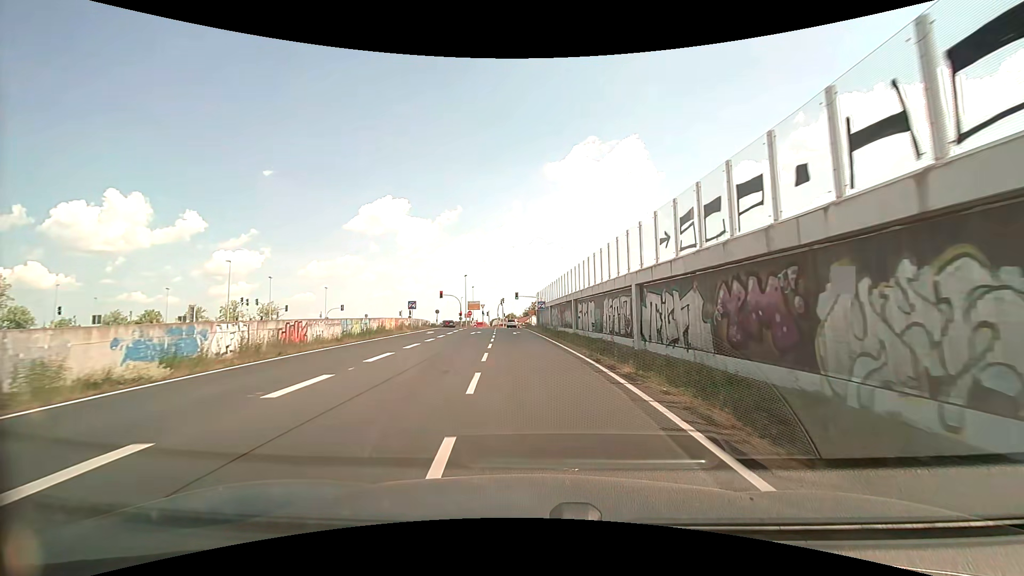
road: trunk_link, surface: asphalt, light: Day
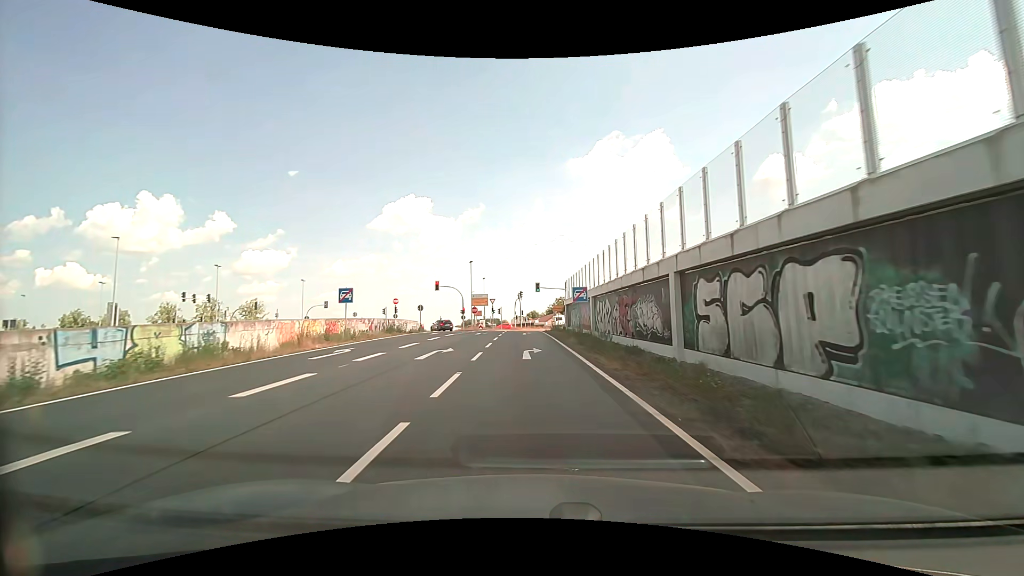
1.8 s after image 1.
(-0.5, +23.1) m; -3°
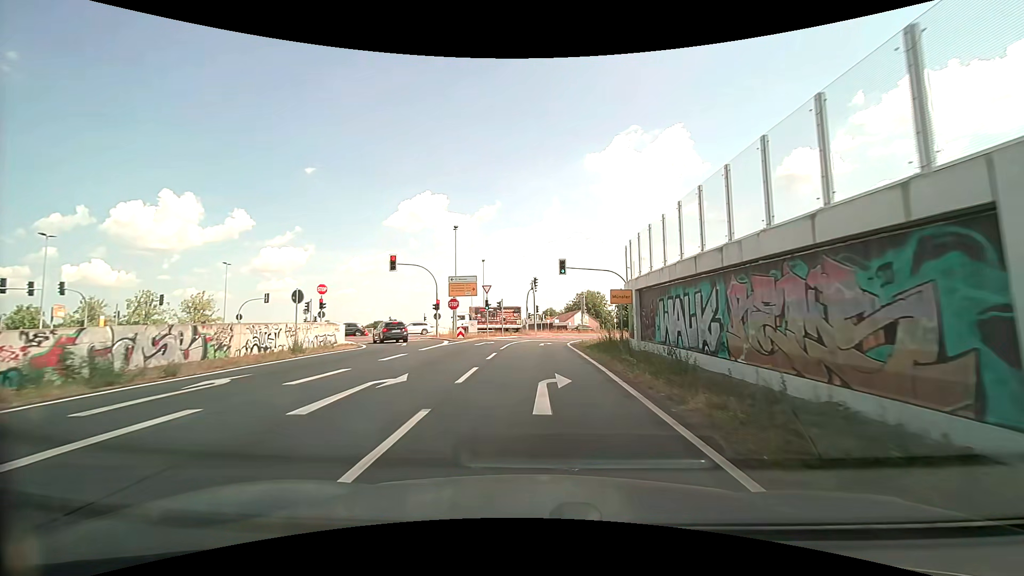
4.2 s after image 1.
(-0.7, +28.4) m; -2°
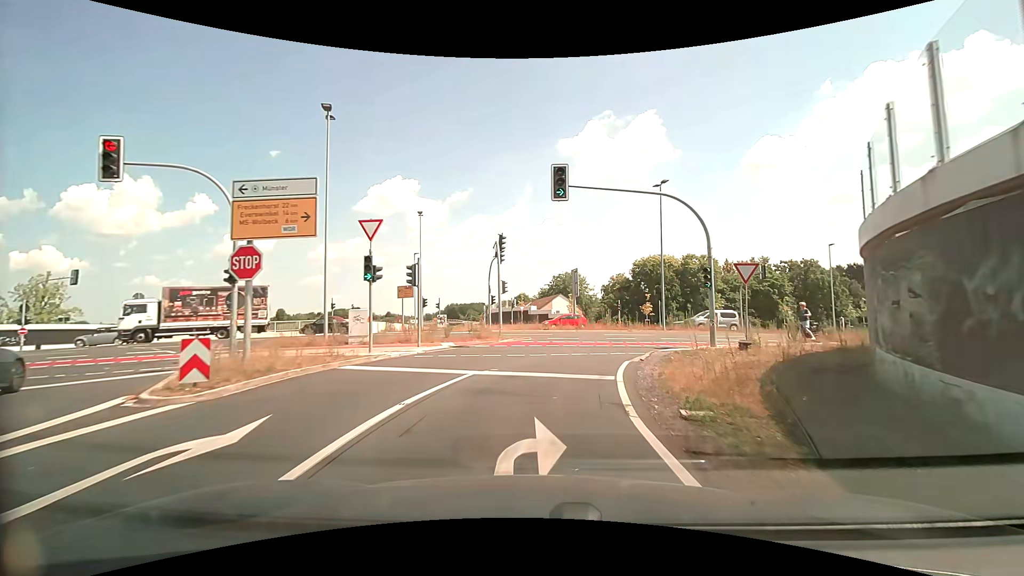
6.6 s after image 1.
(+0.4, +25.2) m; +3°
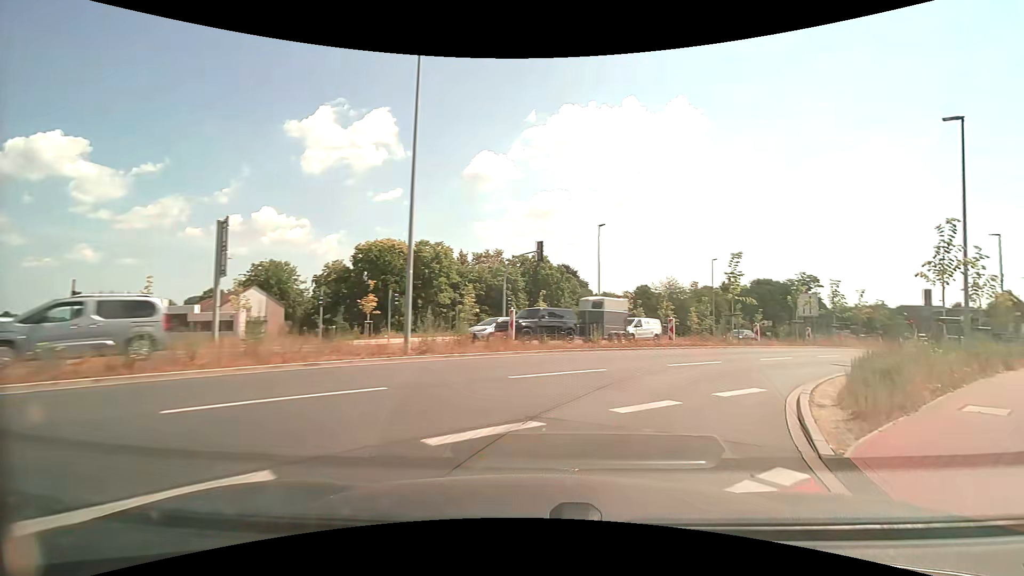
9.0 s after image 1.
(+3.9, +21.6) m; +30°
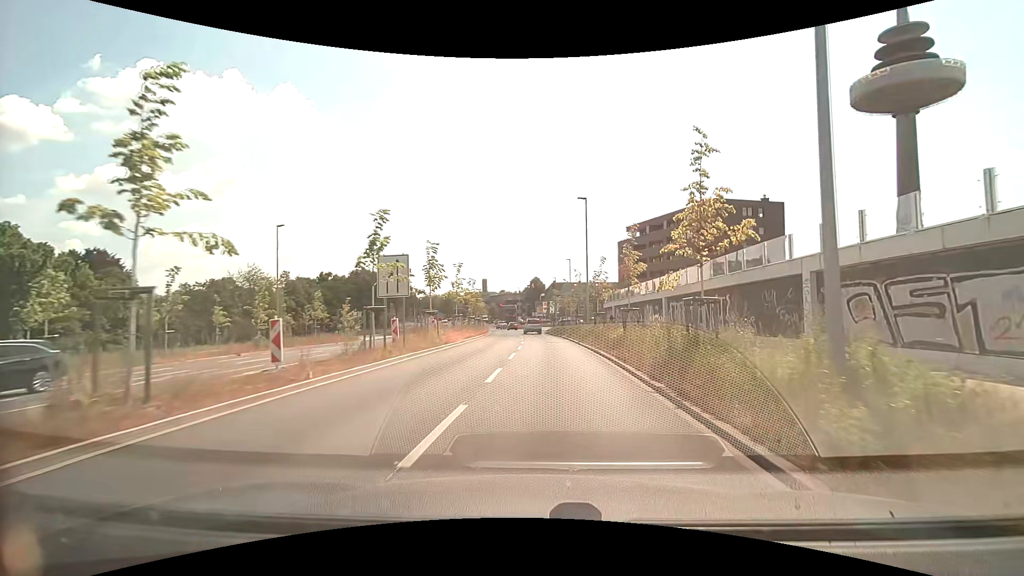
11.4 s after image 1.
(+9.3, +19.0) m; +44°
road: secondary
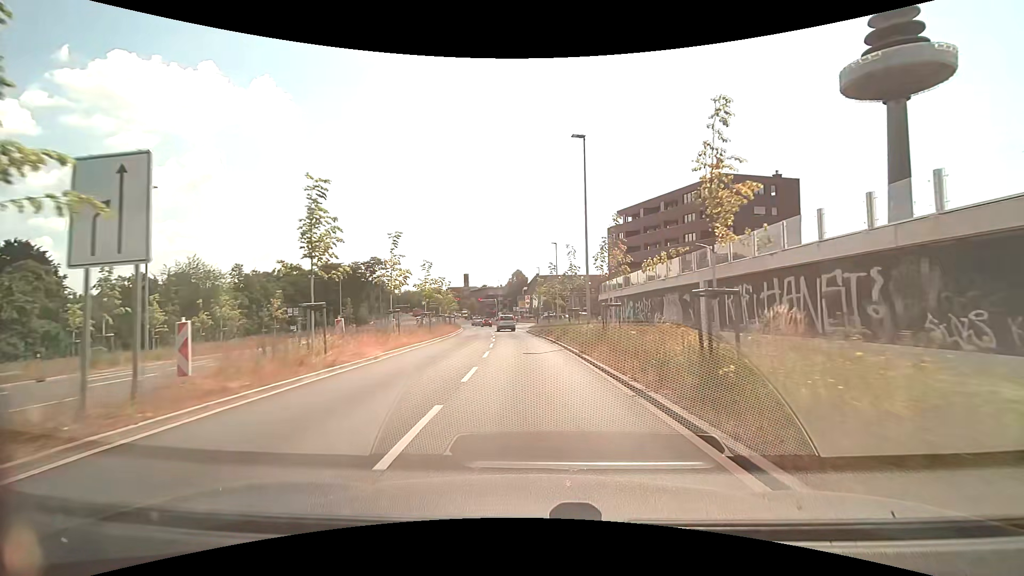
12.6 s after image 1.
(+0.2, +12.0) m; +2°
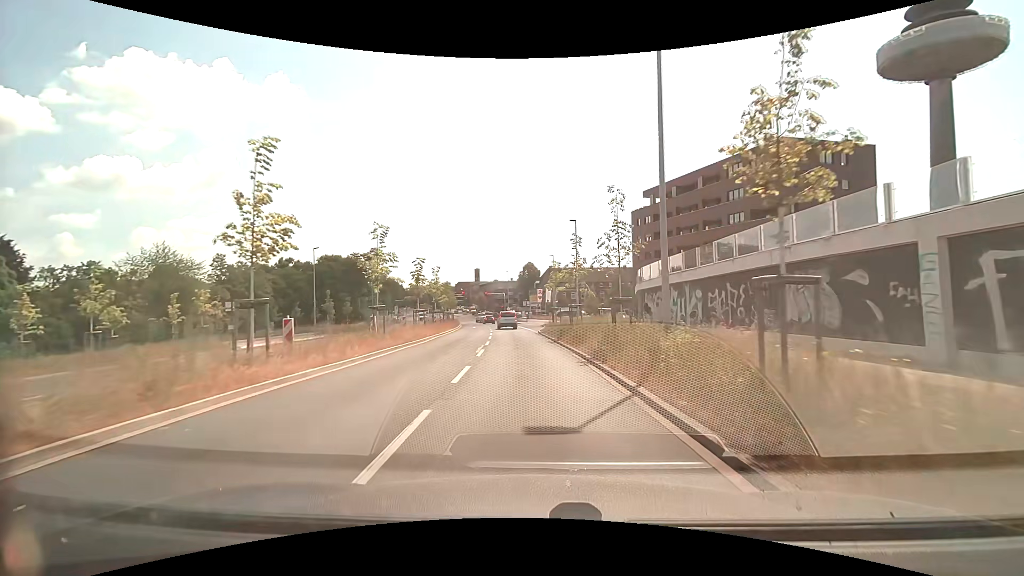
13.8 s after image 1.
(-0.2, +12.6) m; -2°
(0, +10) (-1, +20) (-1, +30) (-2, +40) (-3, +50) (-4, +60) (-5, +70) (-7, +80) (-9, +89) (-11, +99) m
